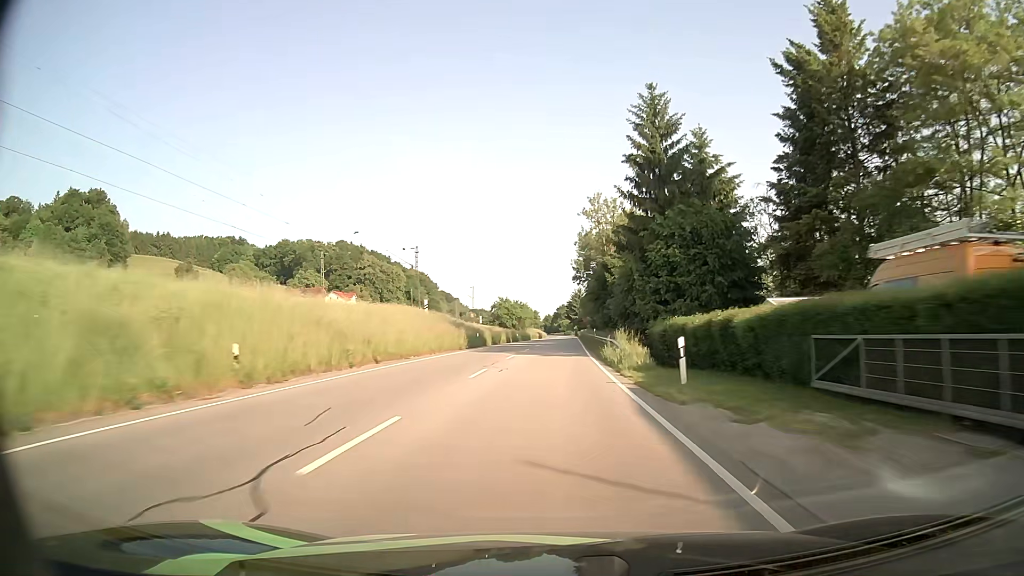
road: primary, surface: asphalt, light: Day
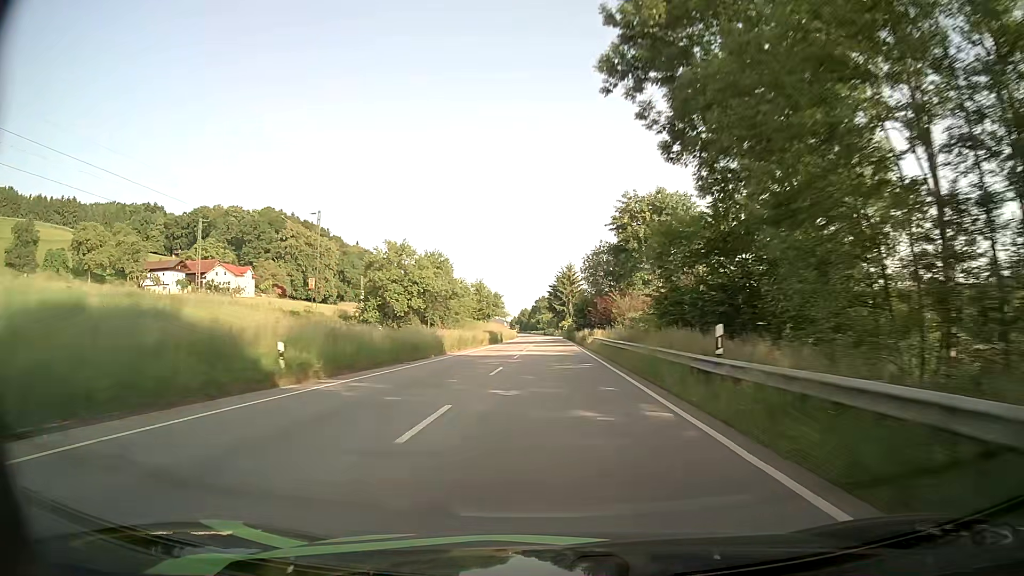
(+1.6, +83.8) m; +2°
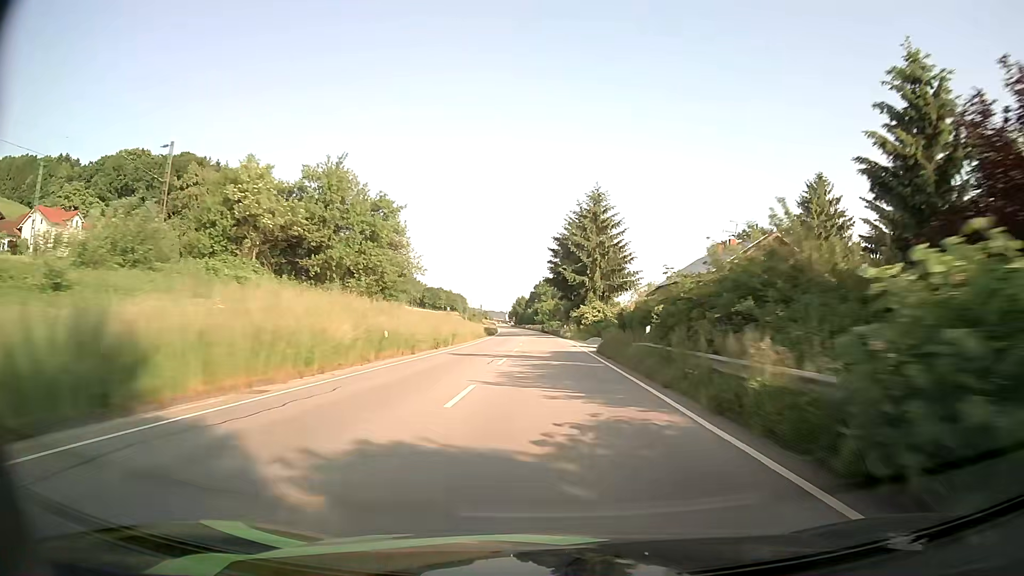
(+0.3, +82.6) m; 0°
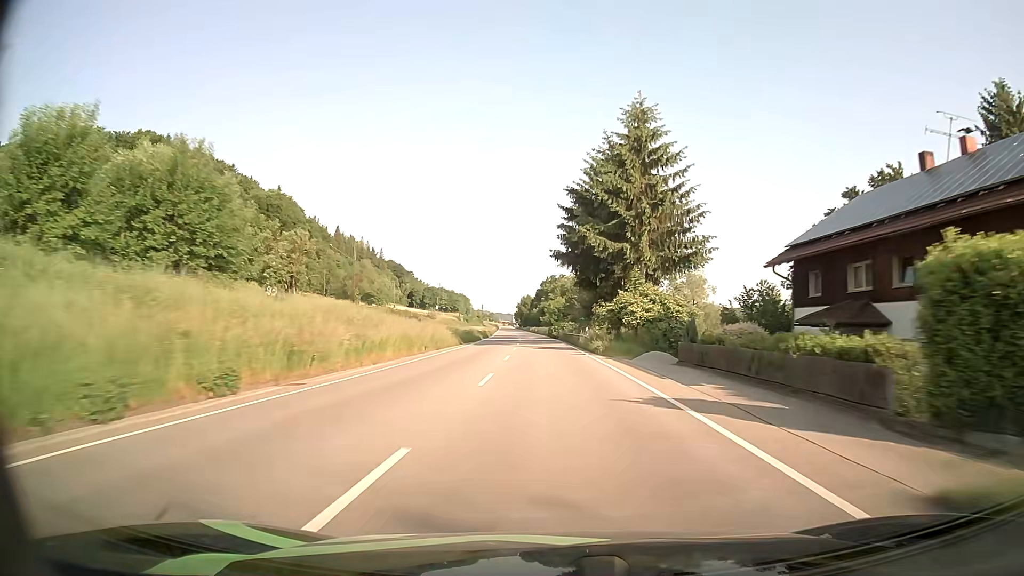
(-0.1, +32.1) m; -1°
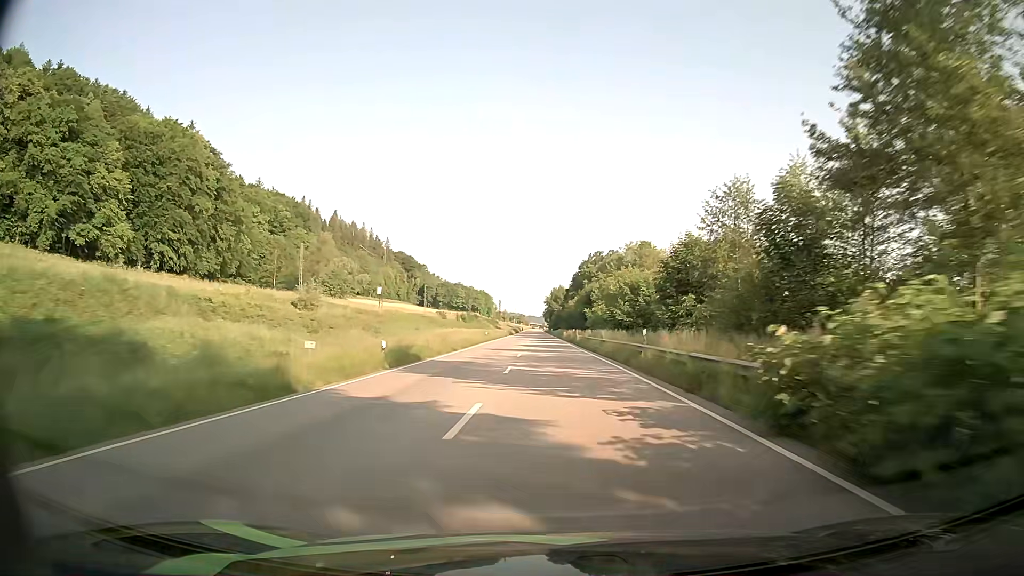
(-2.2, +81.1) m; -3°
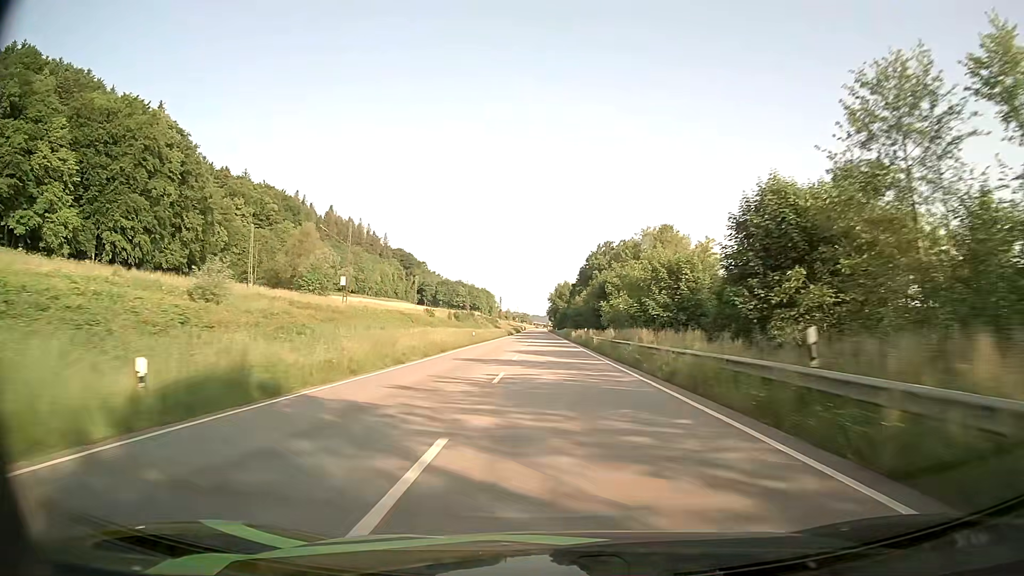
(0.0, +16.4) m; 0°
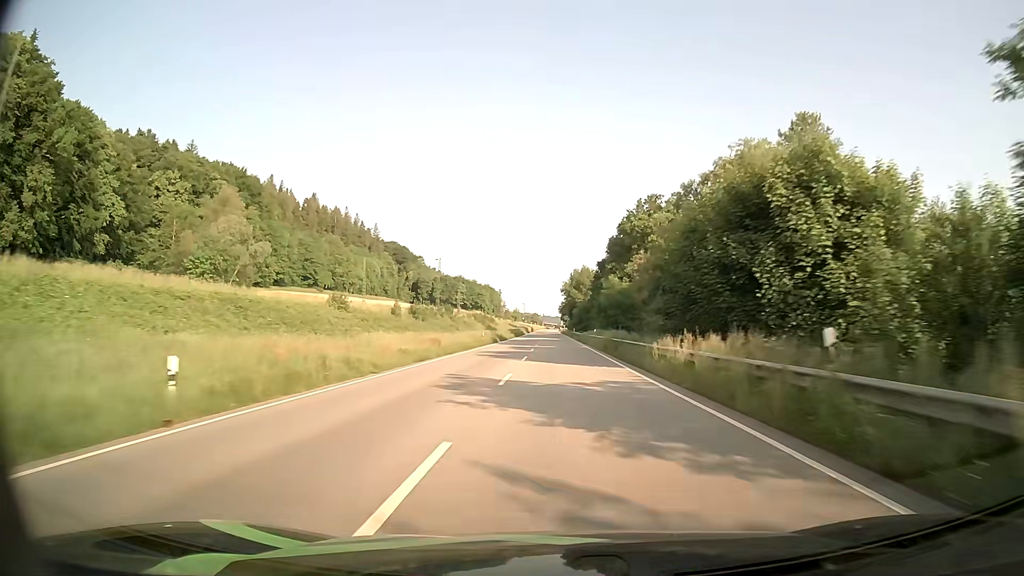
(-0.4, +49.3) m; -1°
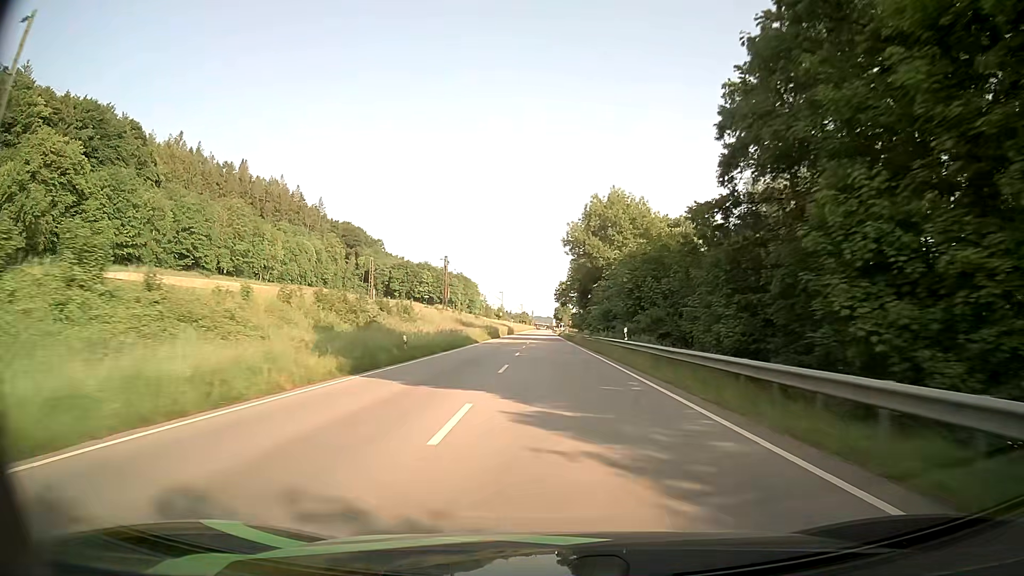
(+0.5, +81.9) m; +1°
